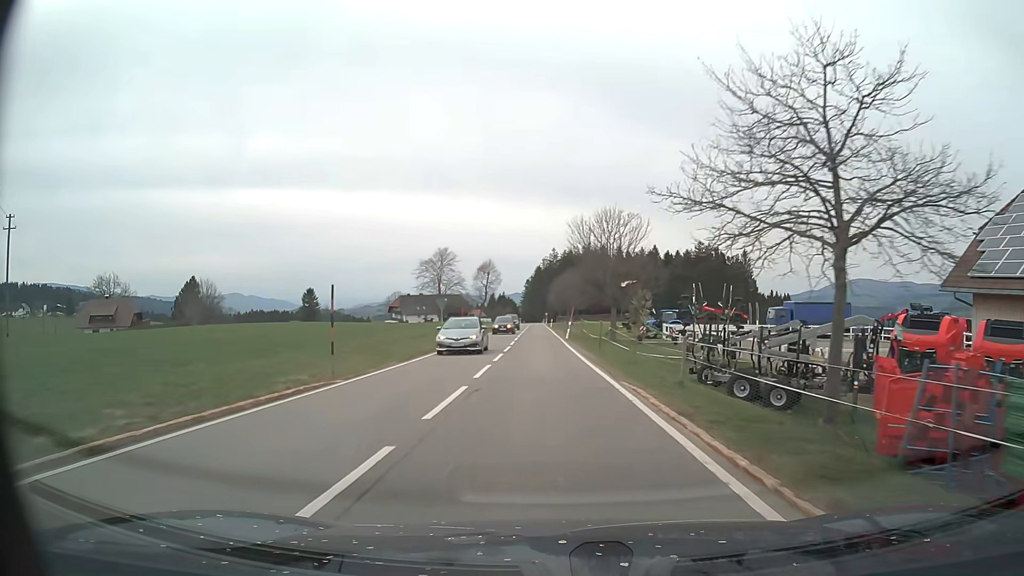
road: tertiary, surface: asphalt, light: Day
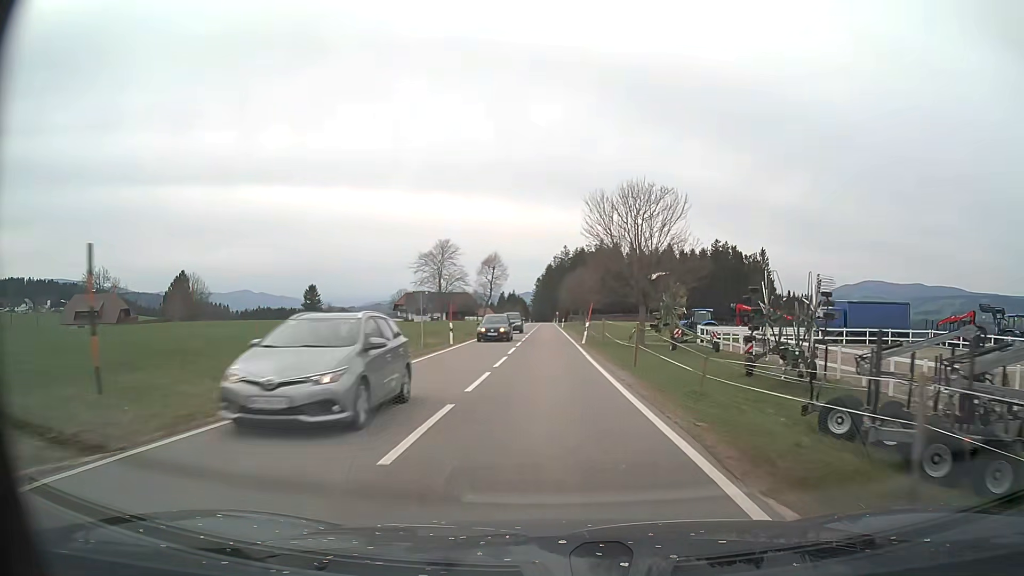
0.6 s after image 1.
(-0.1, +9.1) m; -1°
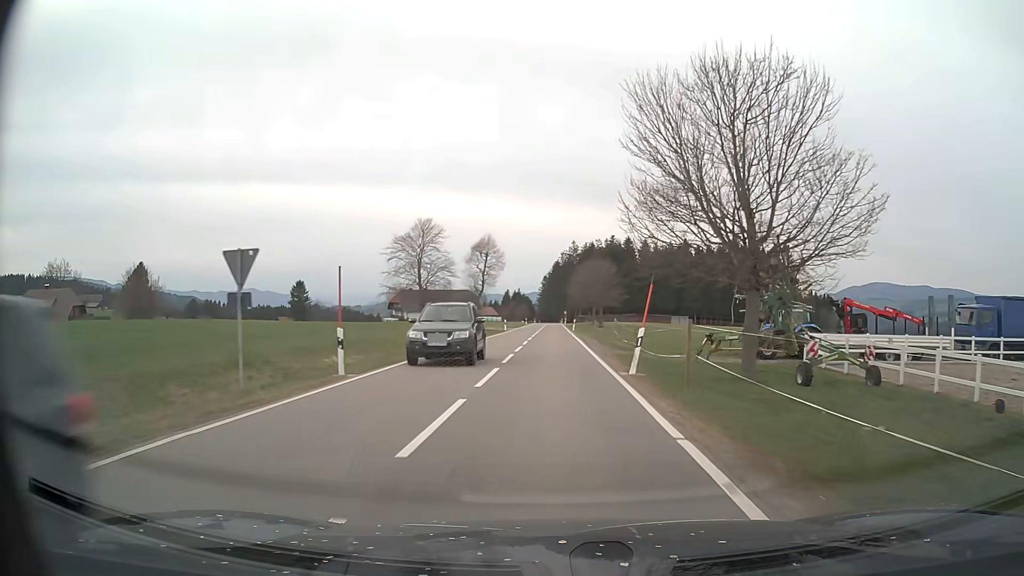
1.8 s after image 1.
(-0.1, +18.7) m; 0°
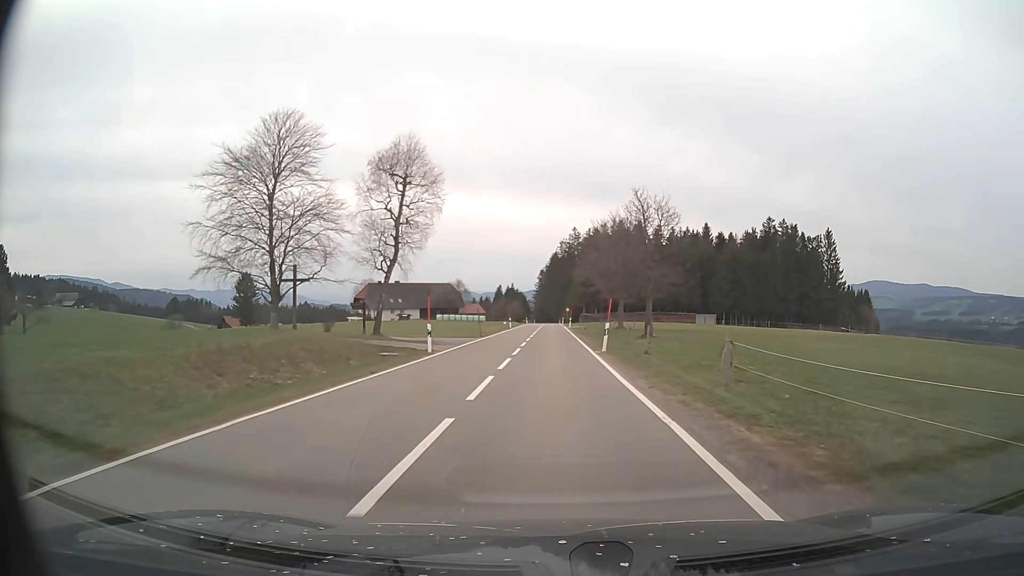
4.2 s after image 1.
(-0.1, +39.4) m; 0°
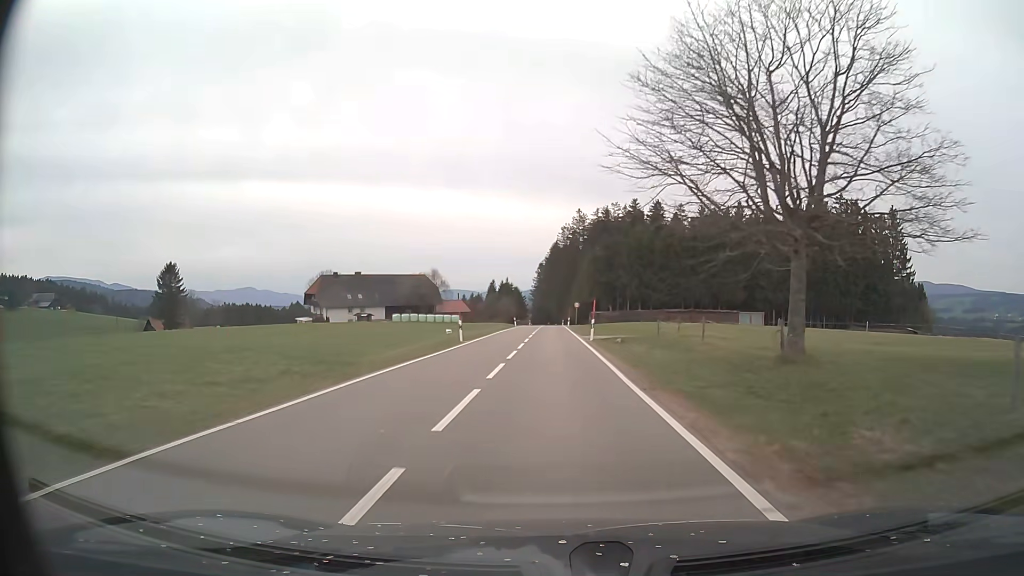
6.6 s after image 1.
(-0.1, +40.5) m; 0°
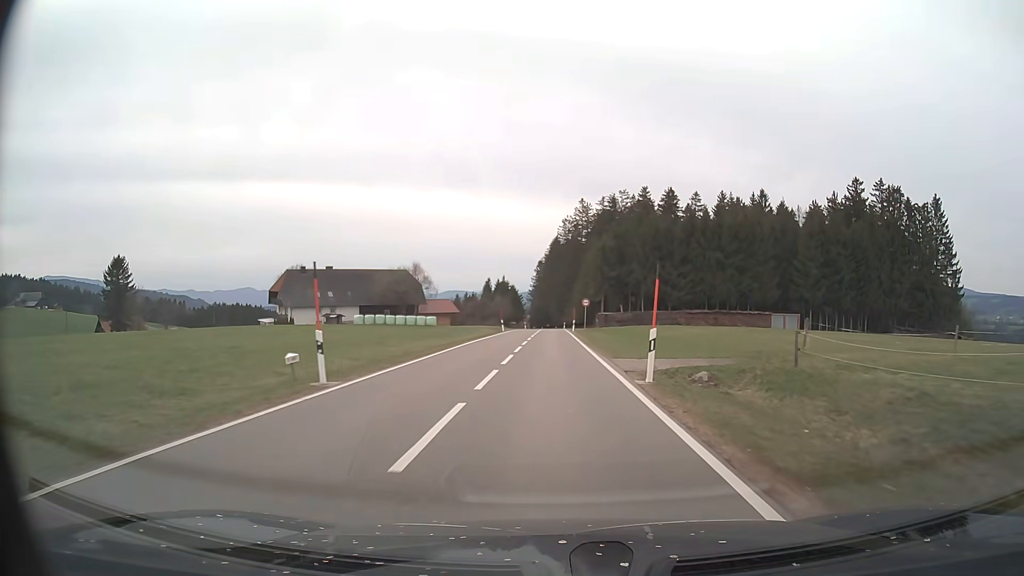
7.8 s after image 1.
(0.0, +20.5) m; 0°
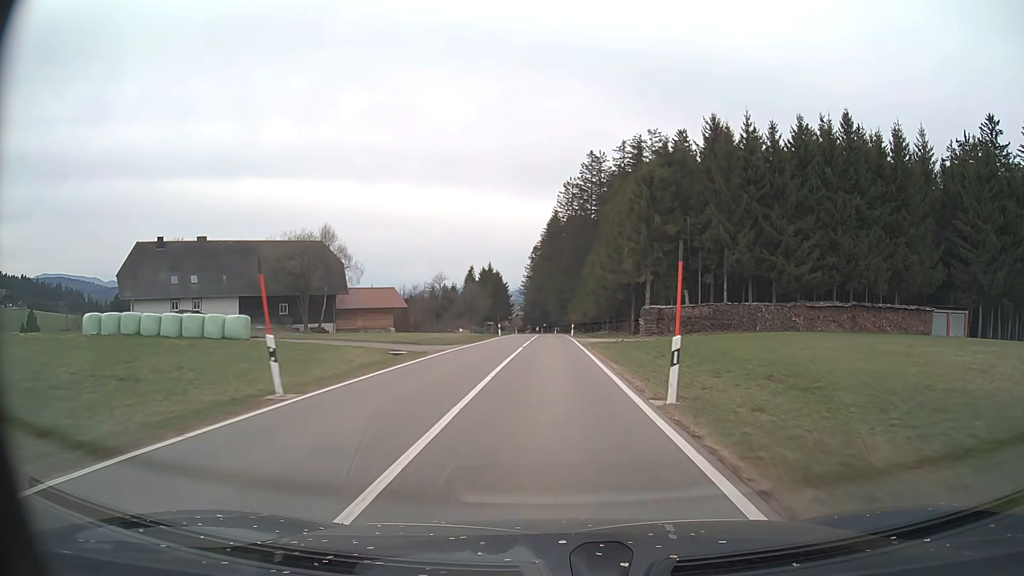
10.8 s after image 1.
(+0.1, +52.3) m; 0°
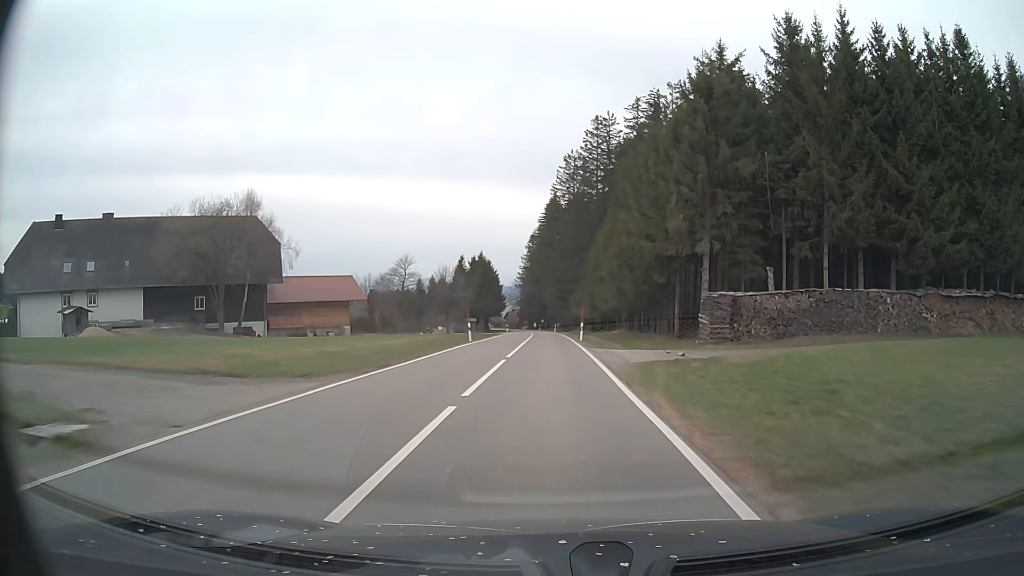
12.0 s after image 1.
(0.0, +21.2) m; 0°
(0, +10) (0, +20) (0, +30) (0, +40) (0, +50) (0, +60) (-1, +70) (-1, +80) (-1, +90) (-2, +100) m
